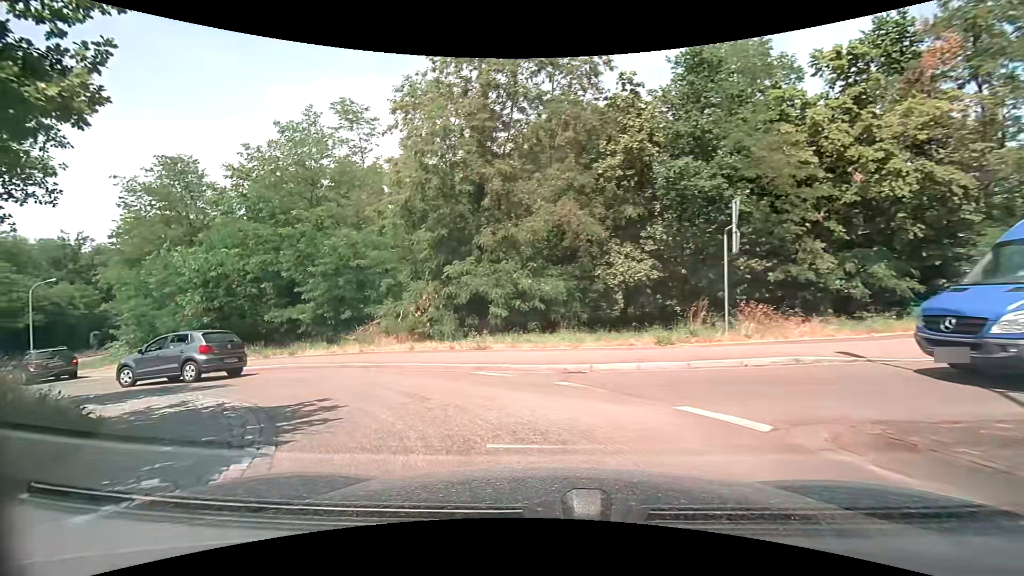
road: secondary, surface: asphalt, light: Day
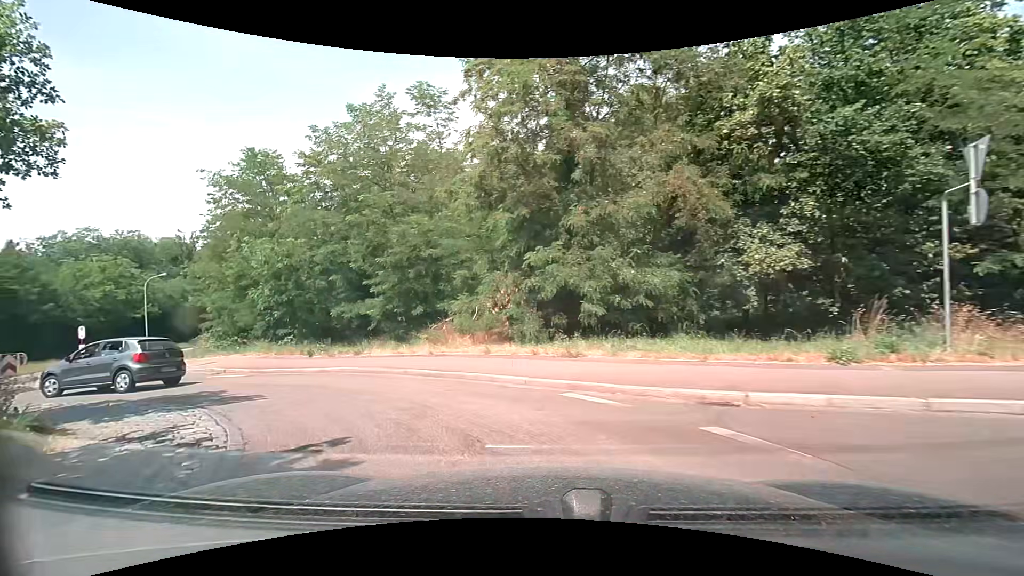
(-0.2, +3.3) m; -8°
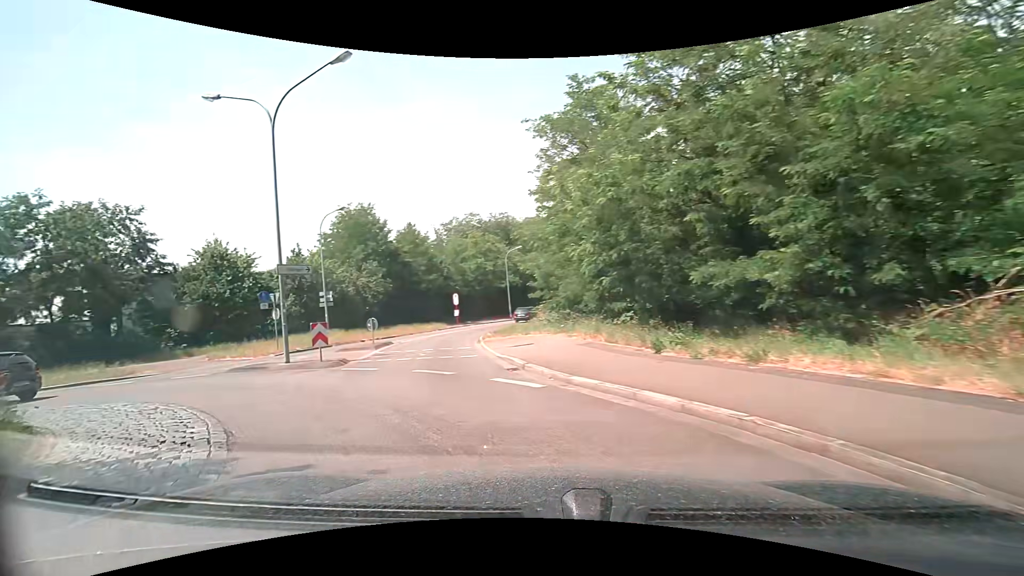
(-3.0, +9.3) m; -38°
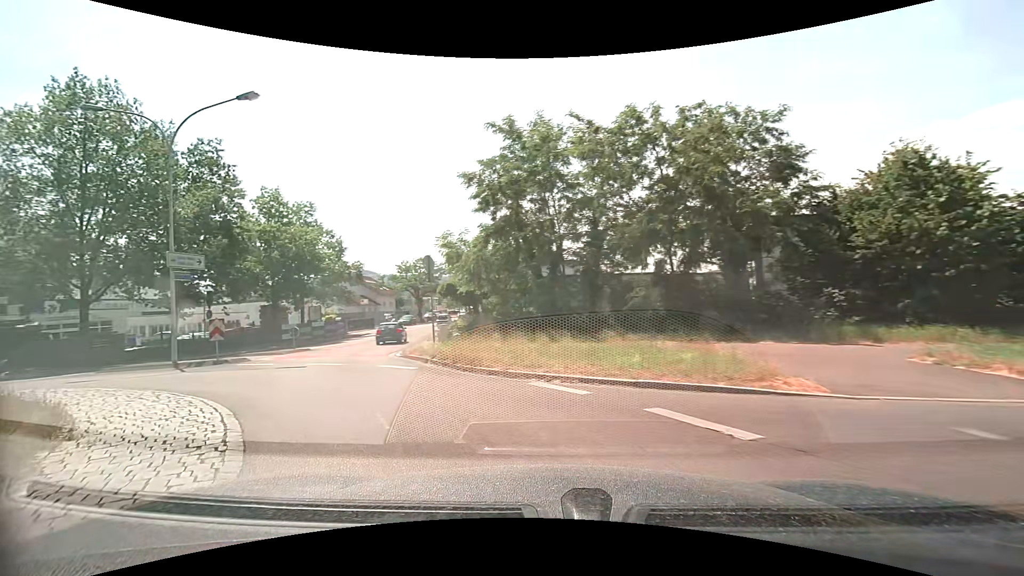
(-8.9, +13.1) m; -66°
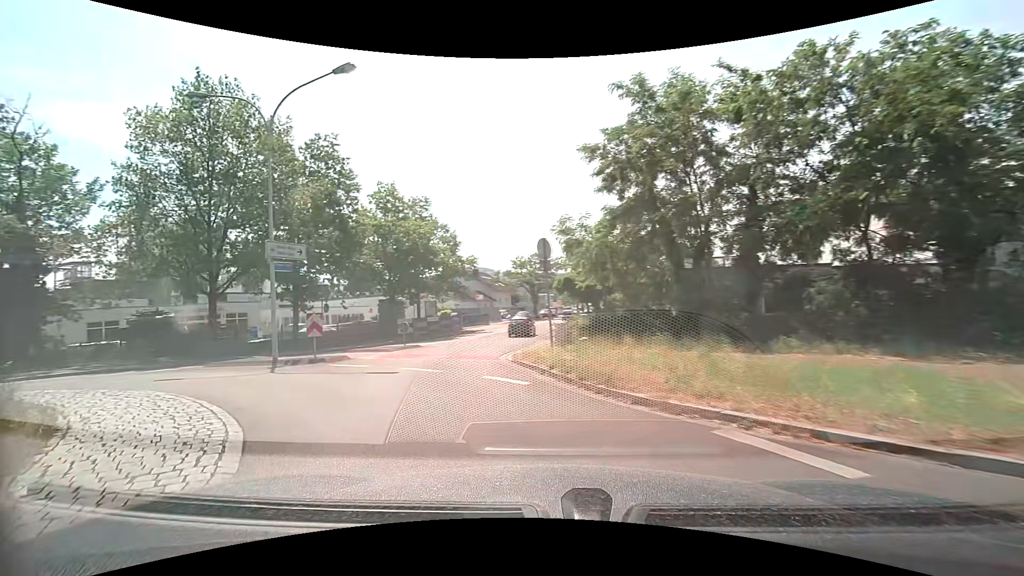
(-0.5, +3.4) m; -14°
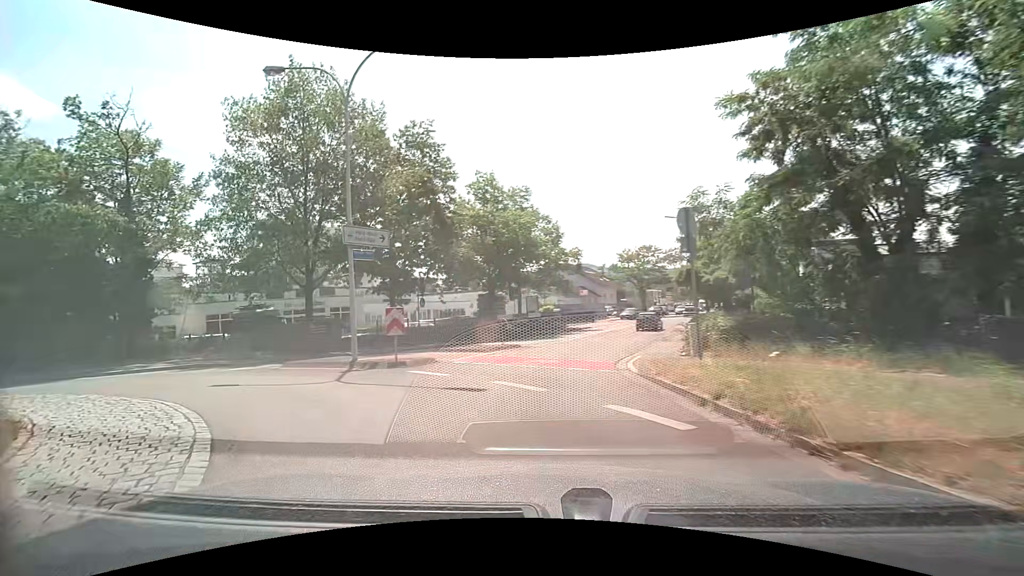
(-0.4, +3.4) m; -12°
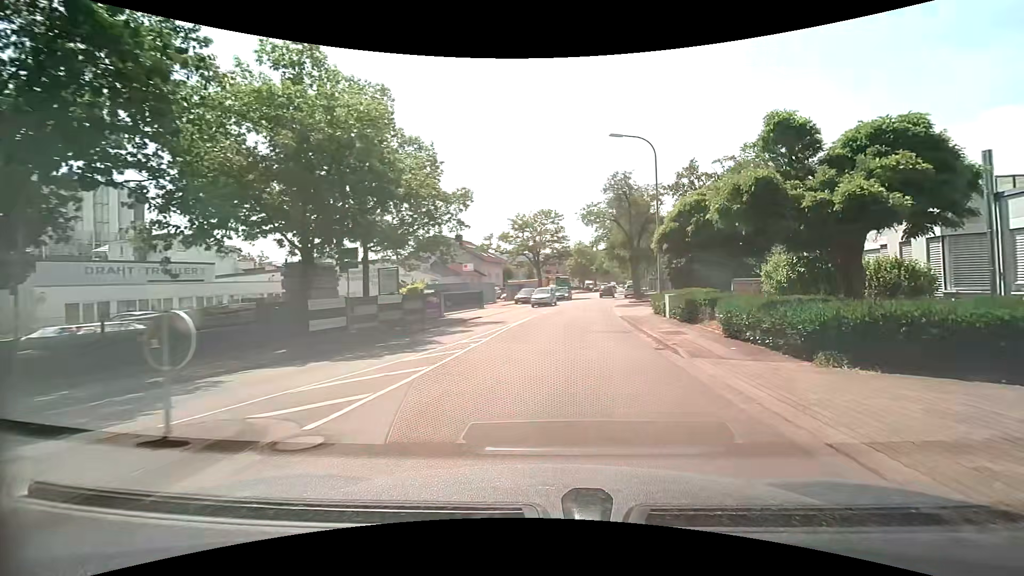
(+0.1, +18.6) m; +15°
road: unclassified
